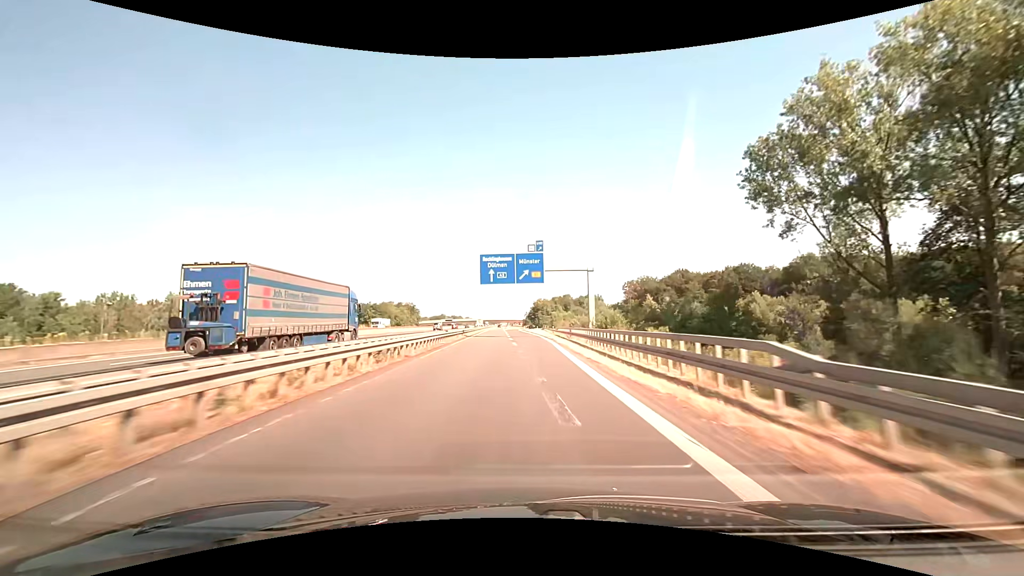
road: motorway_link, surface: asphalt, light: Day
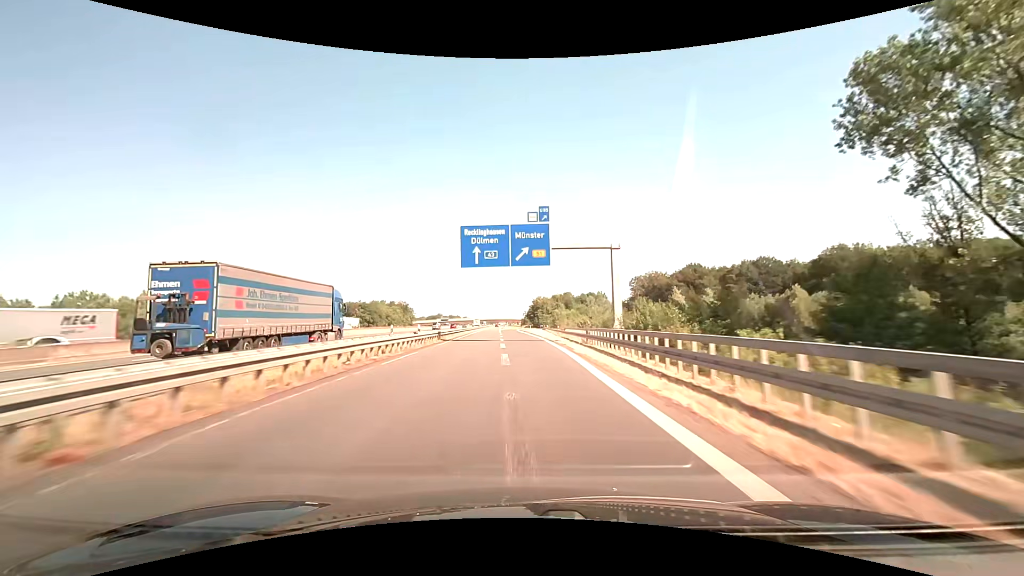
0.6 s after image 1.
(+0.1, +15.3) m; 0°
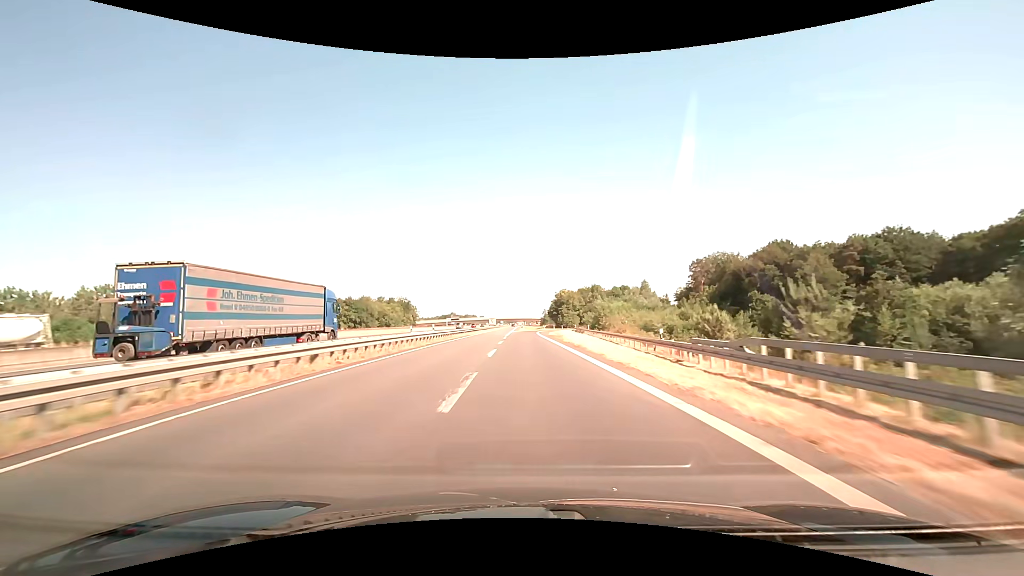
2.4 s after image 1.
(-0.7, +45.3) m; -2°
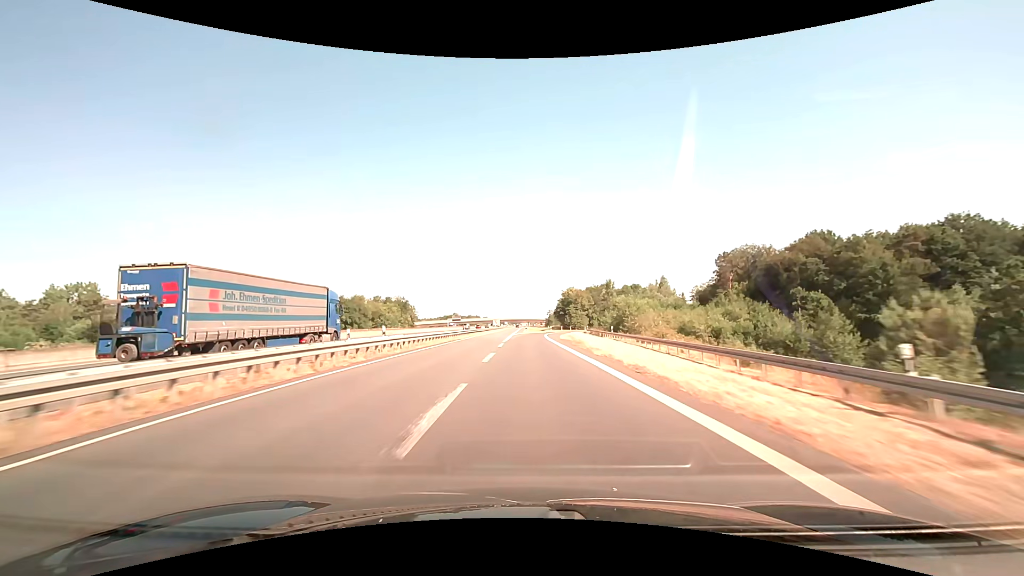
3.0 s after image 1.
(0.0, +14.7) m; 0°
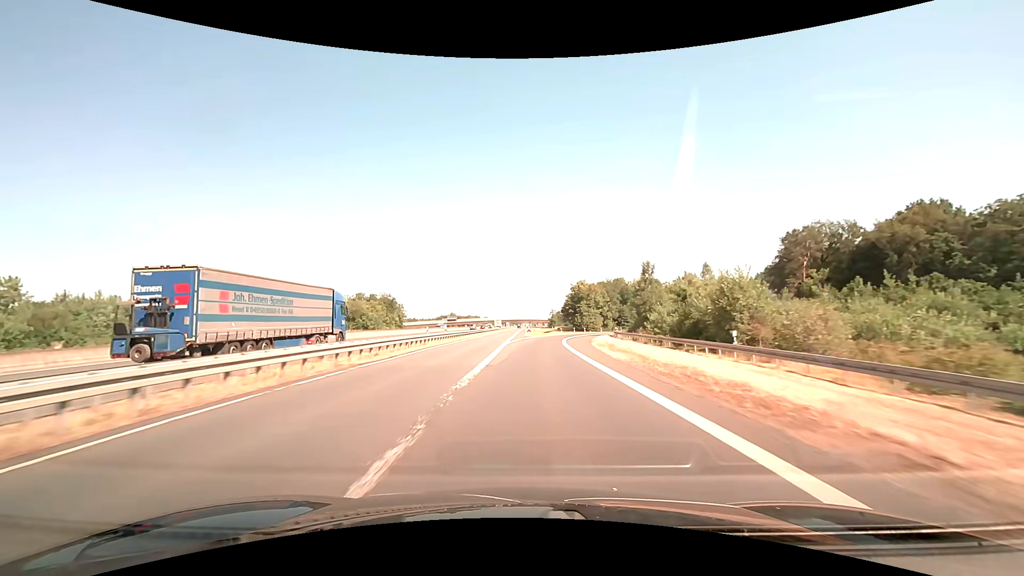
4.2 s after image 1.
(-0.1, +29.0) m; 0°
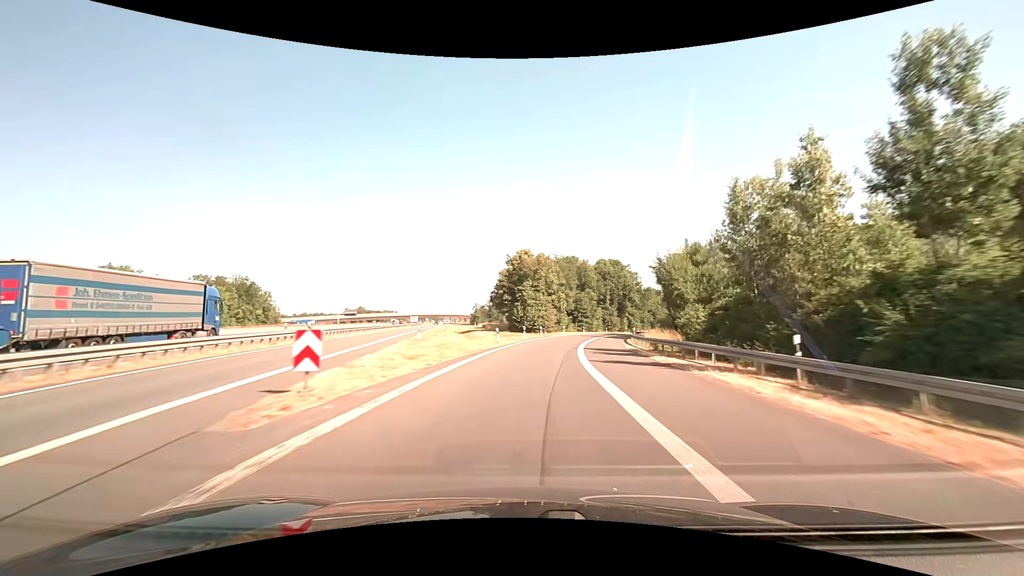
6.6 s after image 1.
(+3.0, +57.3) m; +8°
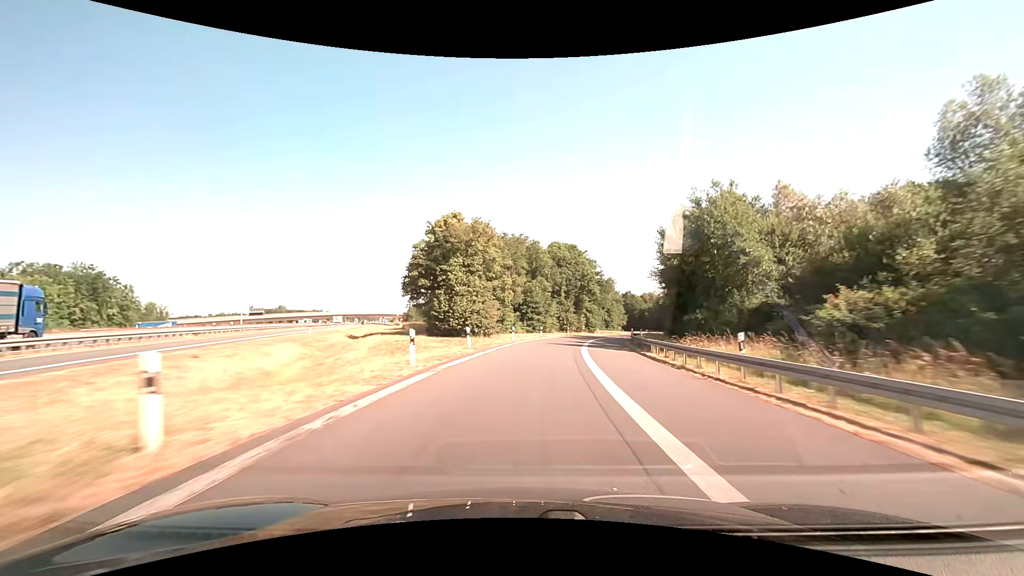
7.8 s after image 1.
(+1.7, +28.8) m; +7°
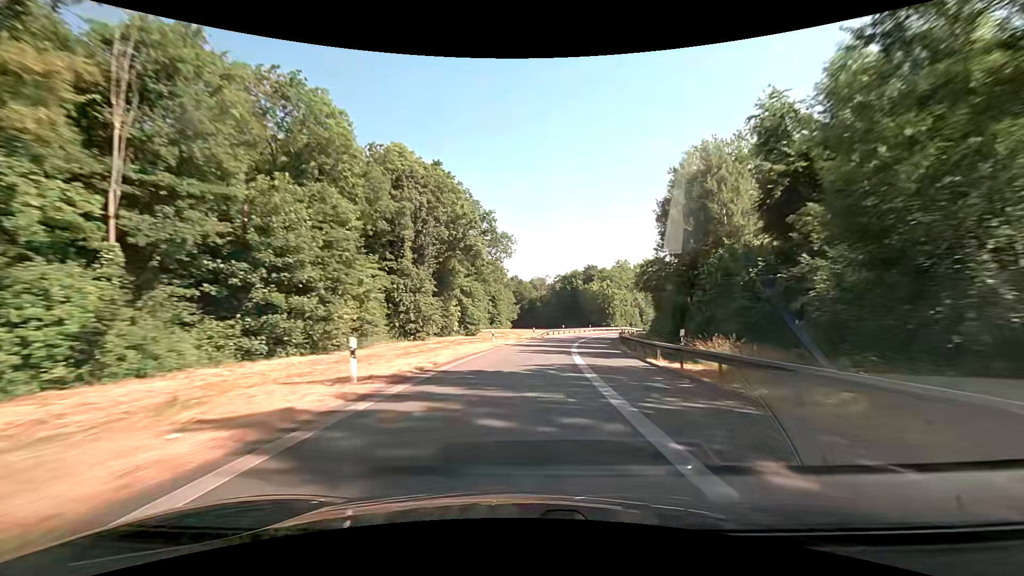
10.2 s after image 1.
(+7.1, +57.4) m; +14°
(0, +10) (+1, +20) (+2, +30) (+3, +40) (+5, +50) (+7, +59) (+9, +69) (+12, +79) (+15, +88) (+19, +98) m
